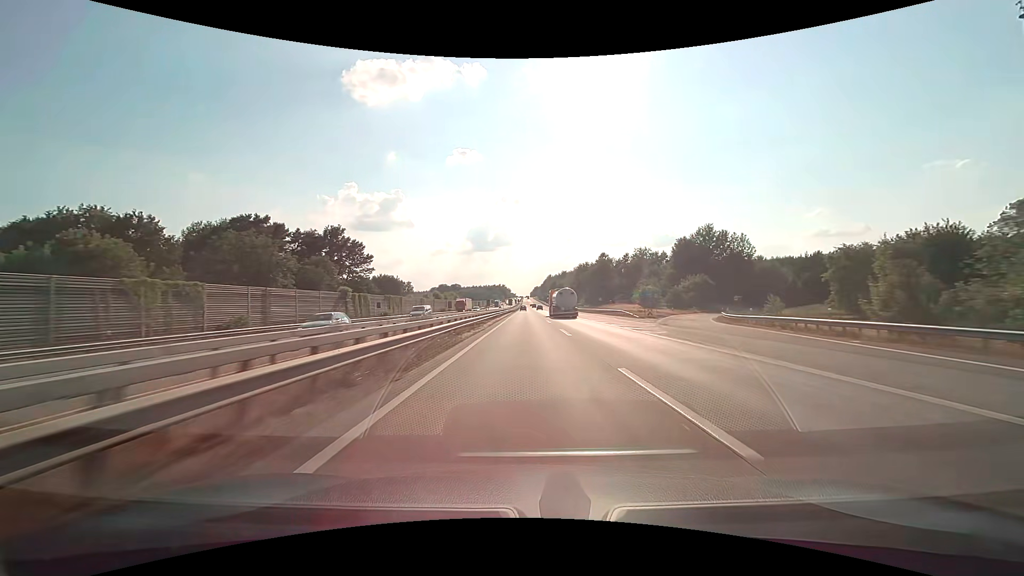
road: motorway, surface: concrete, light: Day
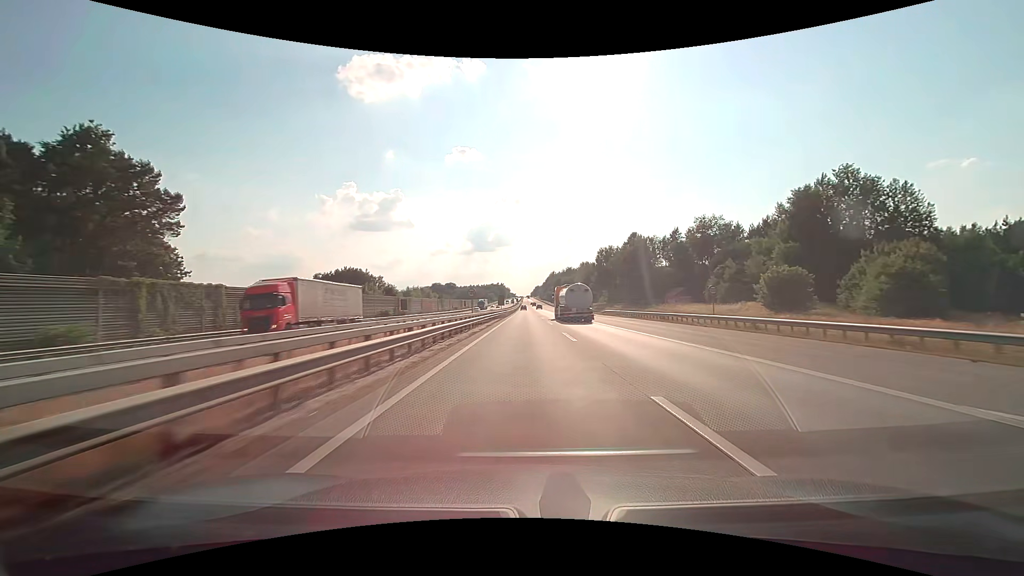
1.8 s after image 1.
(0.0, +57.2) m; 0°
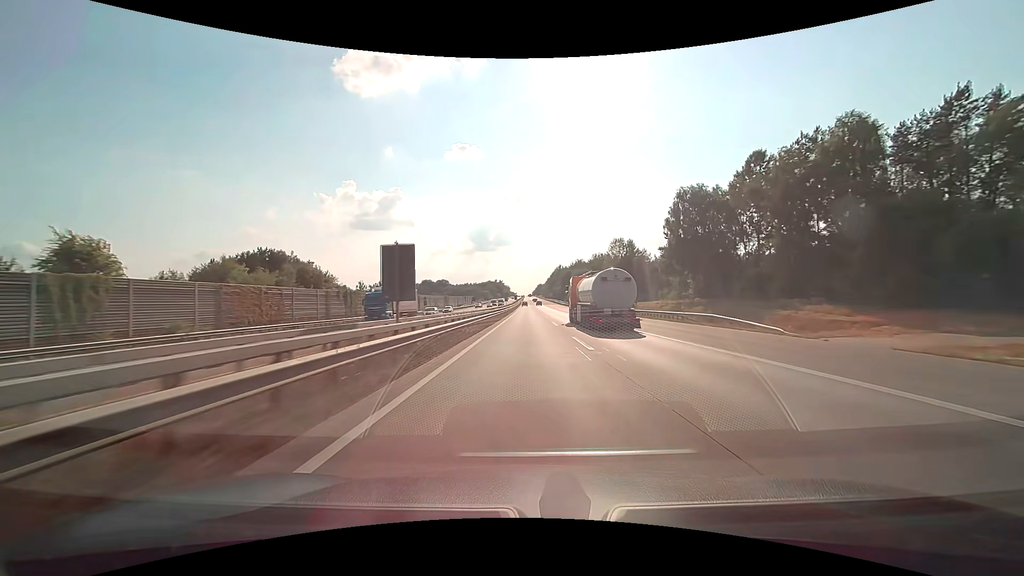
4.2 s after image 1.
(-0.1, +76.2) m; 0°
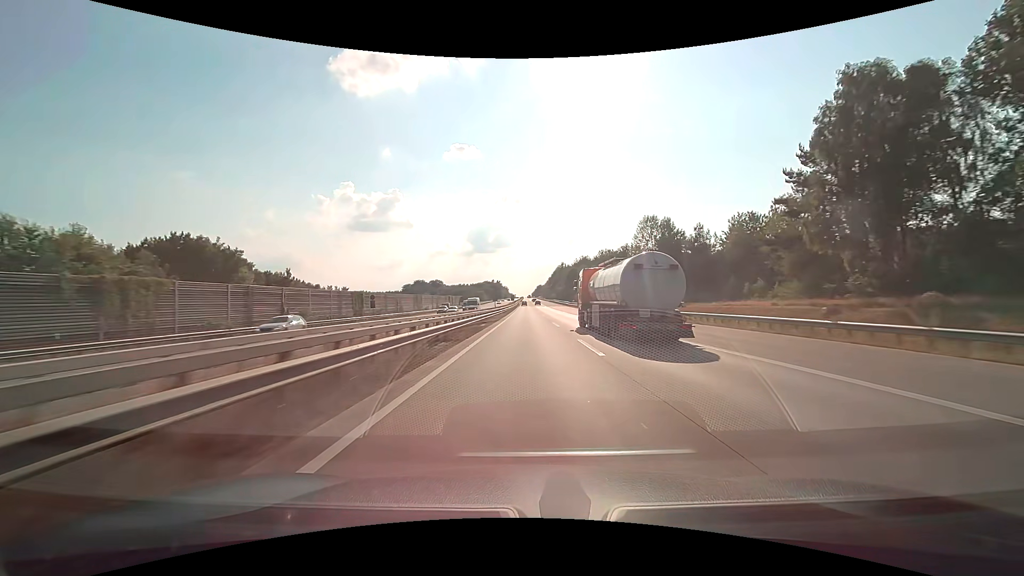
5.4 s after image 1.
(0.0, +38.1) m; 0°
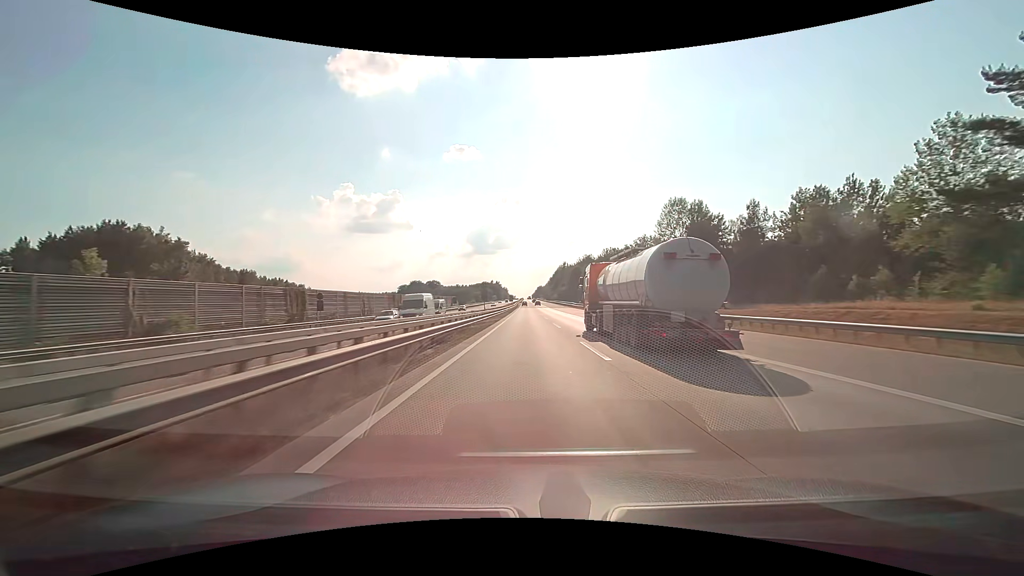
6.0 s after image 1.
(0.0, +19.0) m; 0°
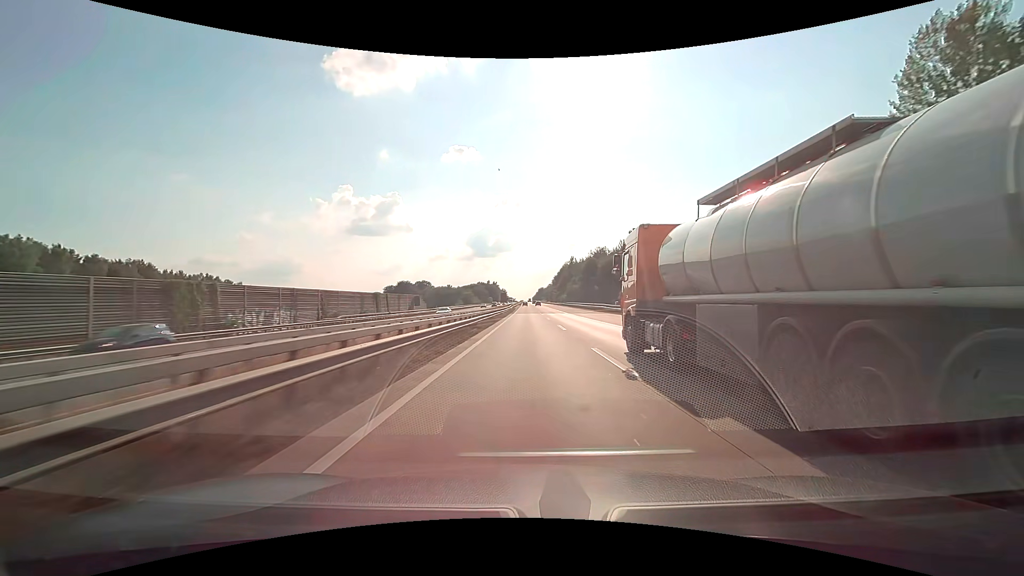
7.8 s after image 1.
(0.0, +57.0) m; 0°
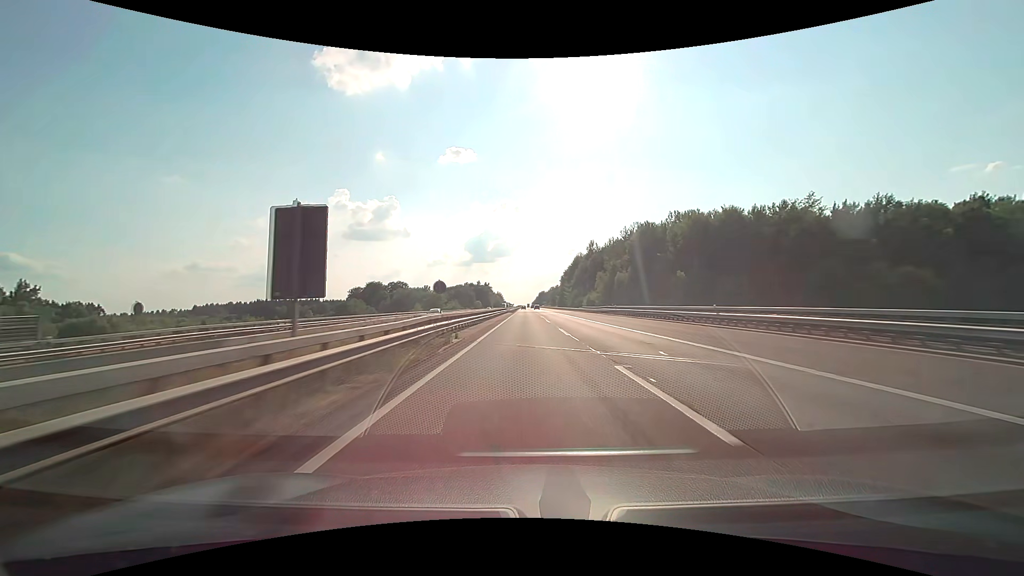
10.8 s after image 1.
(+0.1, +94.8) m; 0°
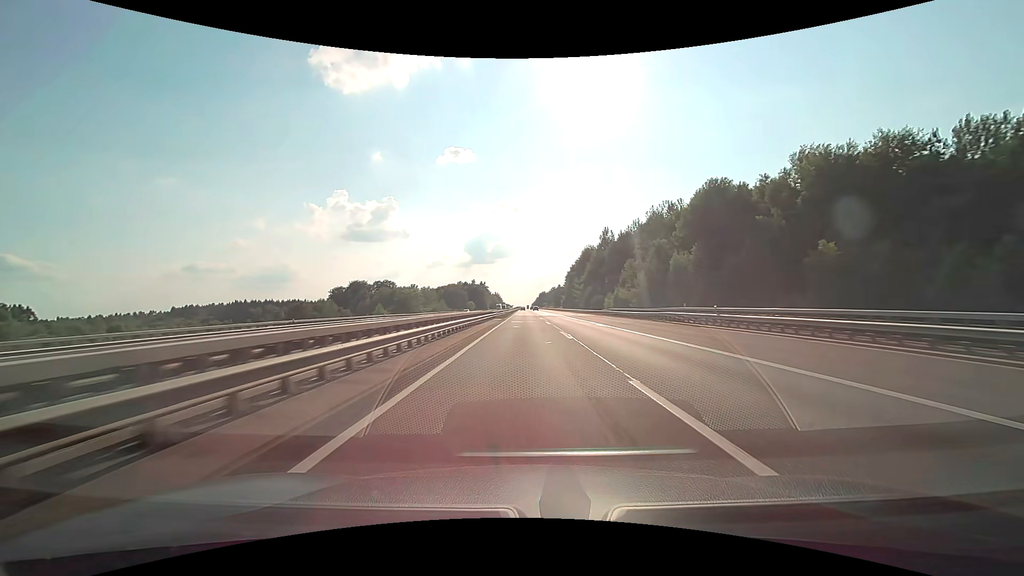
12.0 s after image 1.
(0.0, +37.9) m; 0°
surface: asphalt
(0, +10) (0, +20) (0, +30) (0, +40) (0, +50) (0, +60) (+1, +70) (+1, +80) (+1, +90) (+1, +100) m
